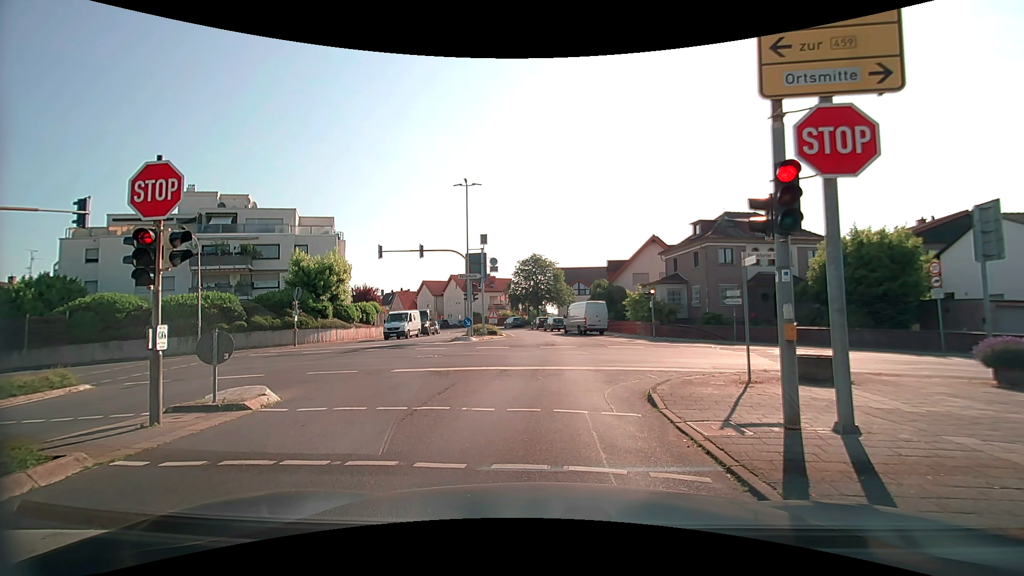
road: secondary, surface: asphalt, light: Day
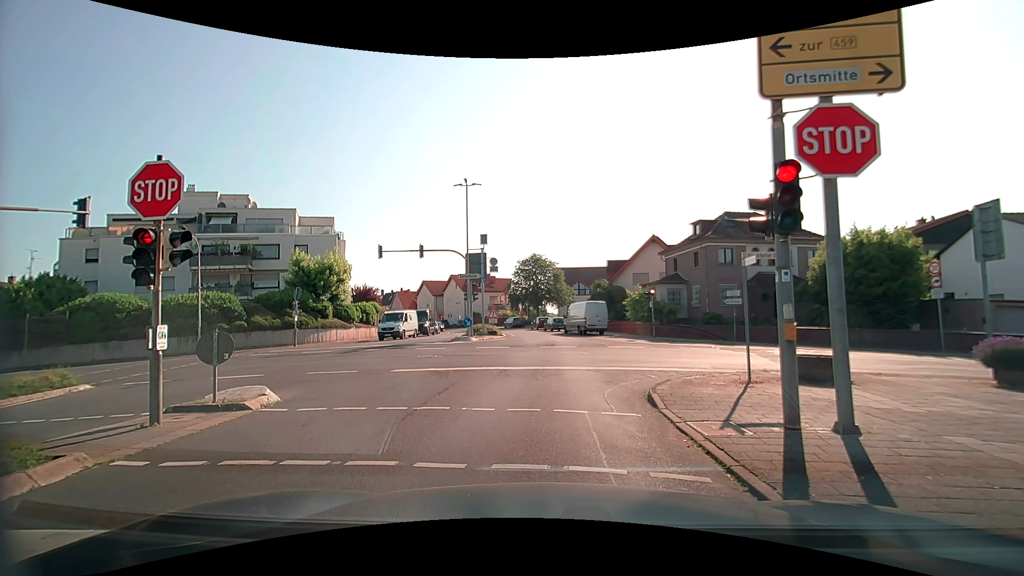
(0.0, 0.0) m; 0°
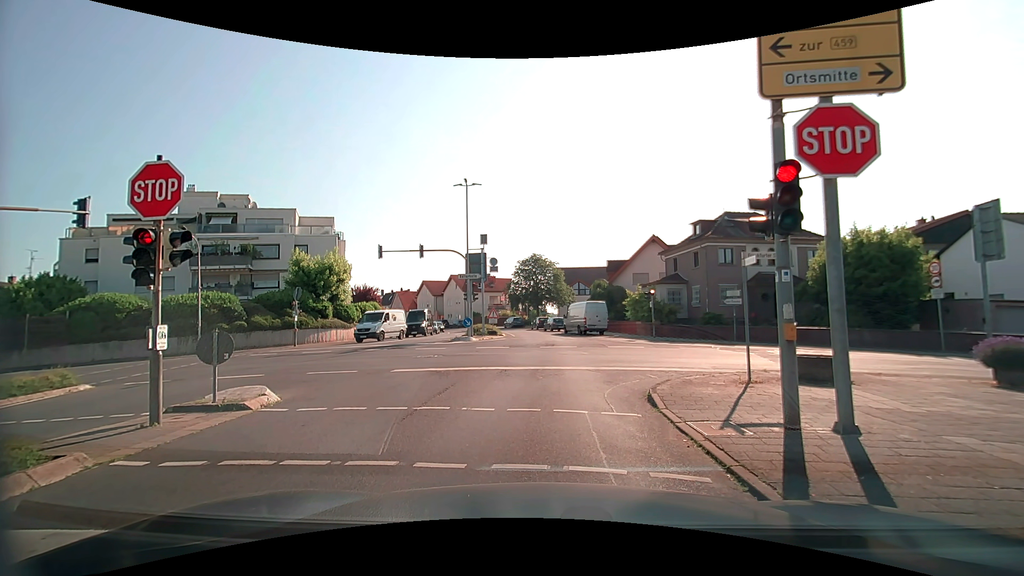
(0.0, 0.0) m; 0°
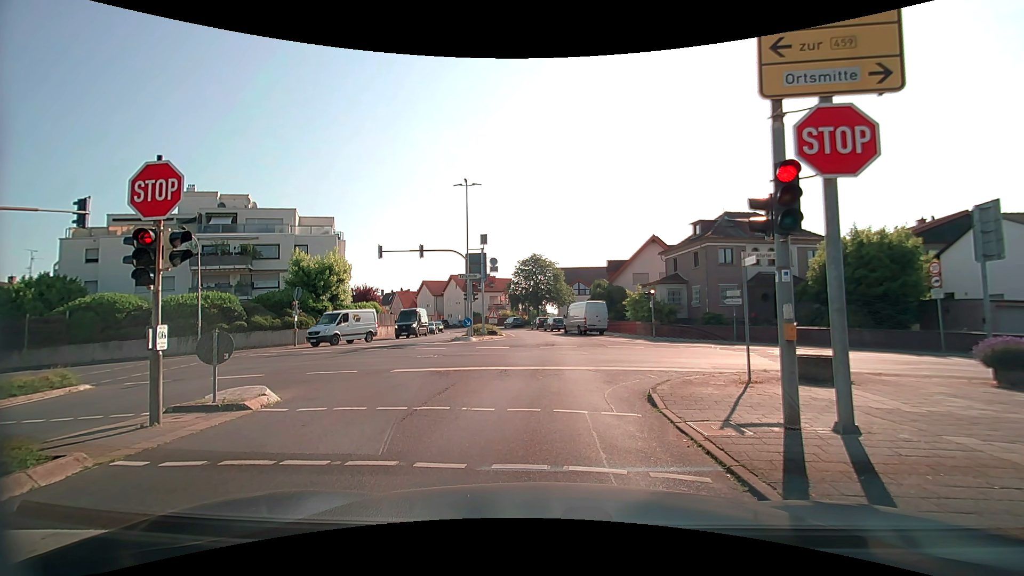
(0.0, 0.0) m; 0°
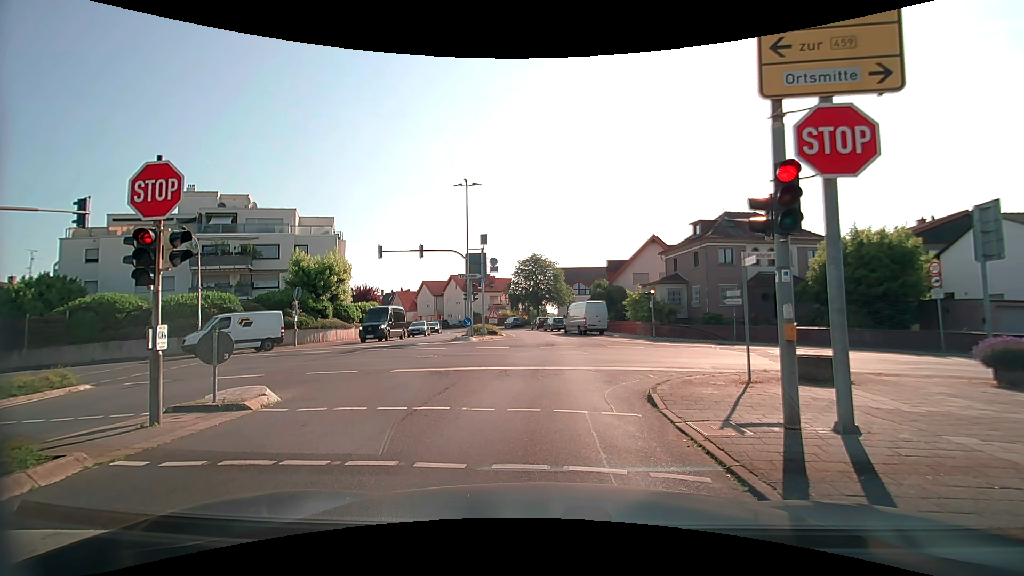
(0.0, 0.0) m; 0°
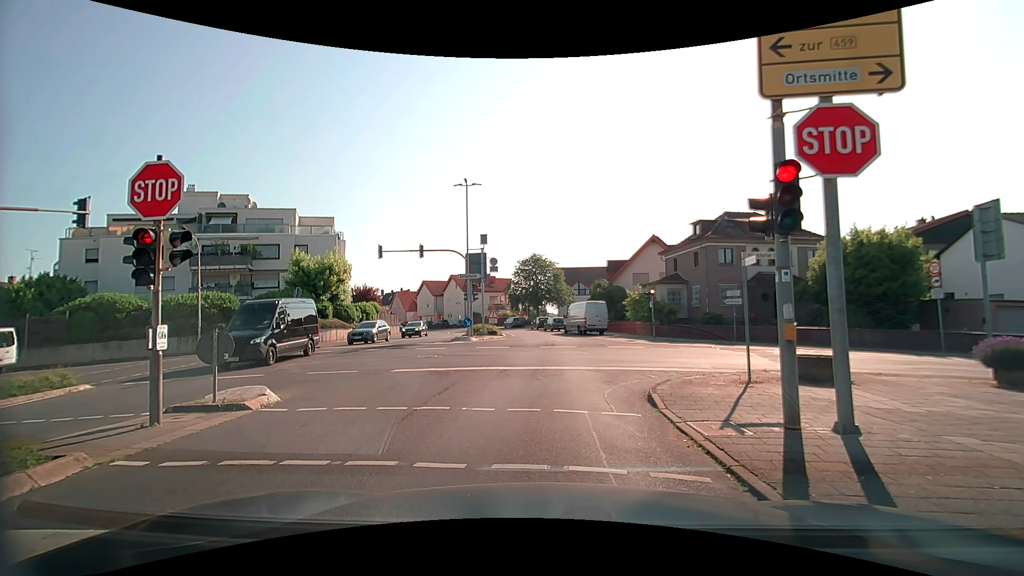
(0.0, 0.0) m; 0°
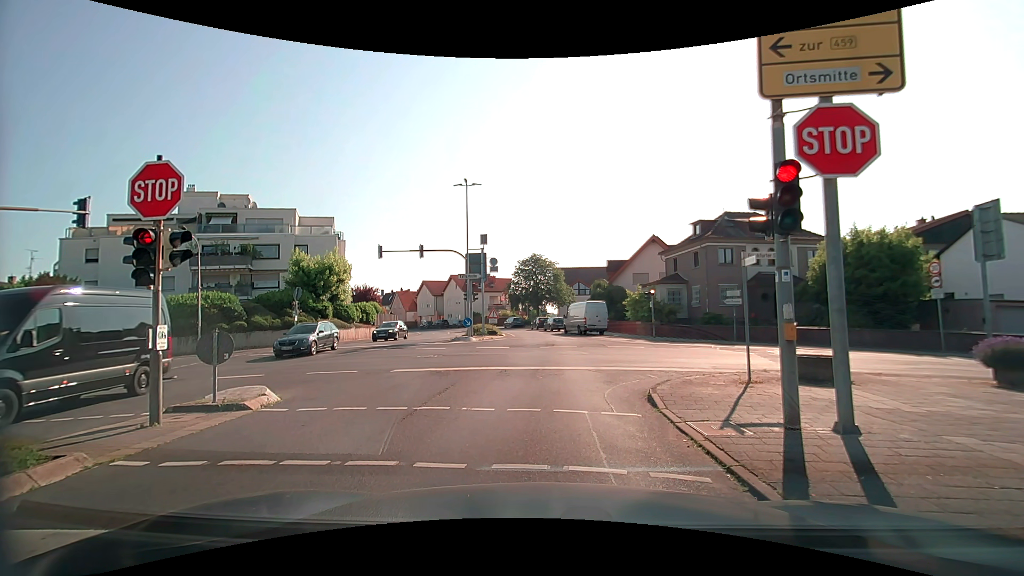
(0.0, 0.0) m; 0°
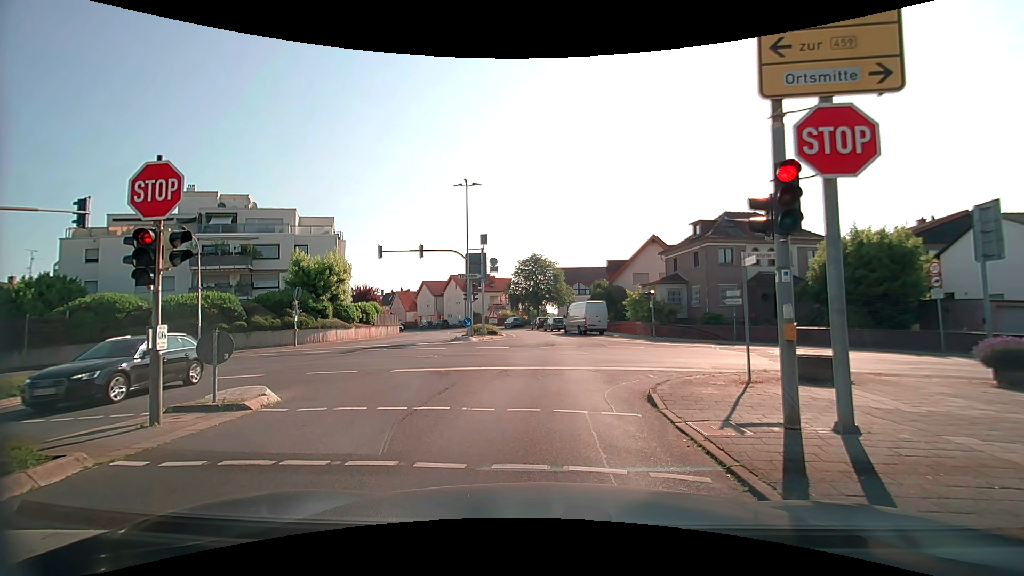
(0.0, 0.0) m; 0°
(0, +10) (+1, +20) (+1, +30) (+1, +40) (-1, +50) (-2, +60) (-5, +69) (-9, +79) (-13, +88) (-18, +96) m
